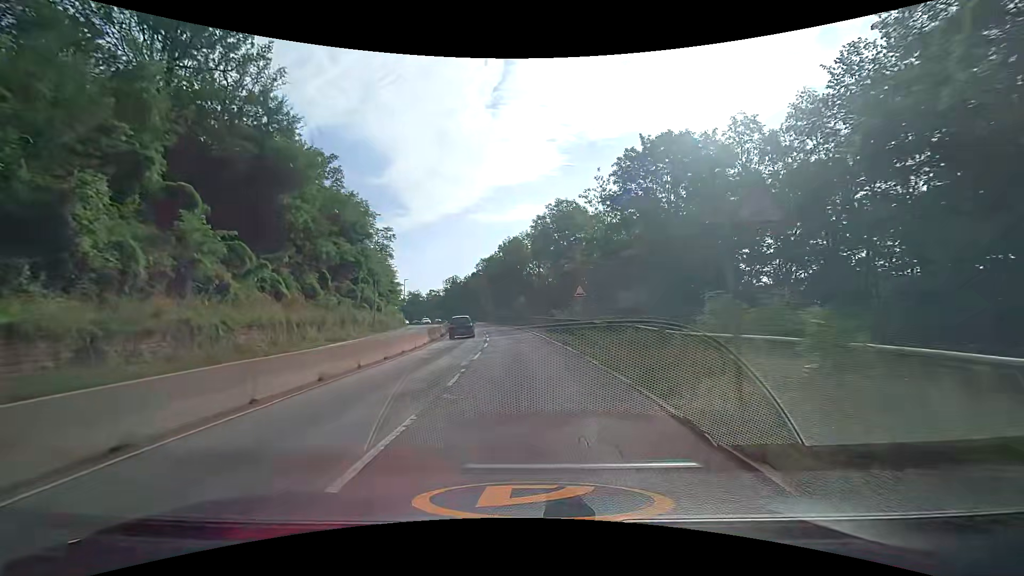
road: trunk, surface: asphalt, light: Day
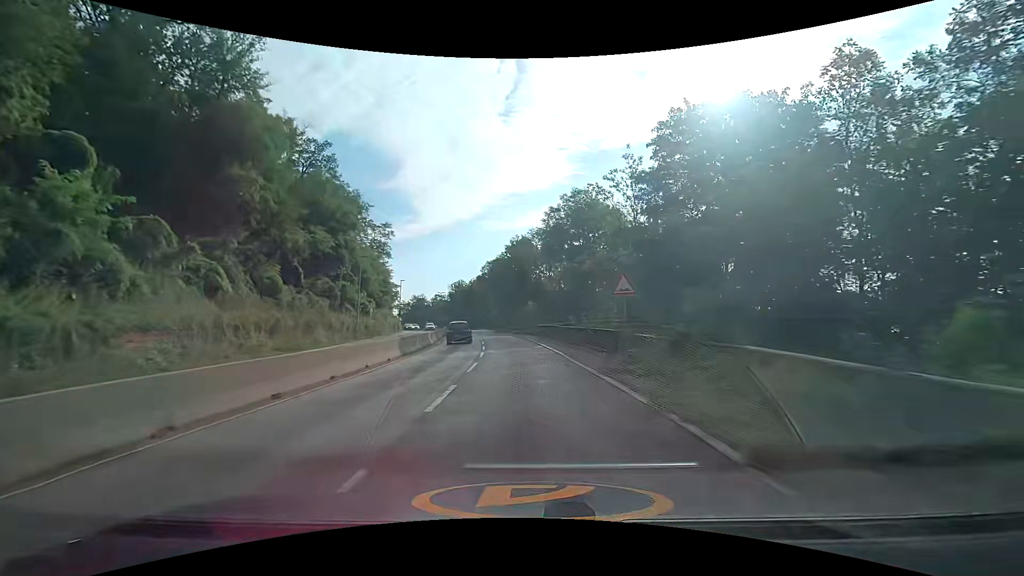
(0.0, +8.6) m; 0°
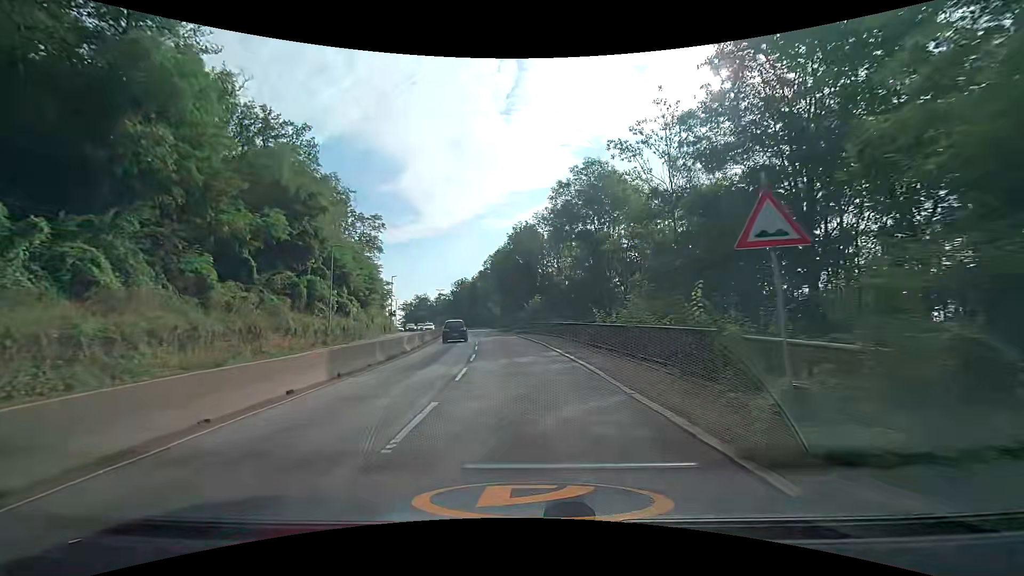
(0.0, +8.5) m; 0°
